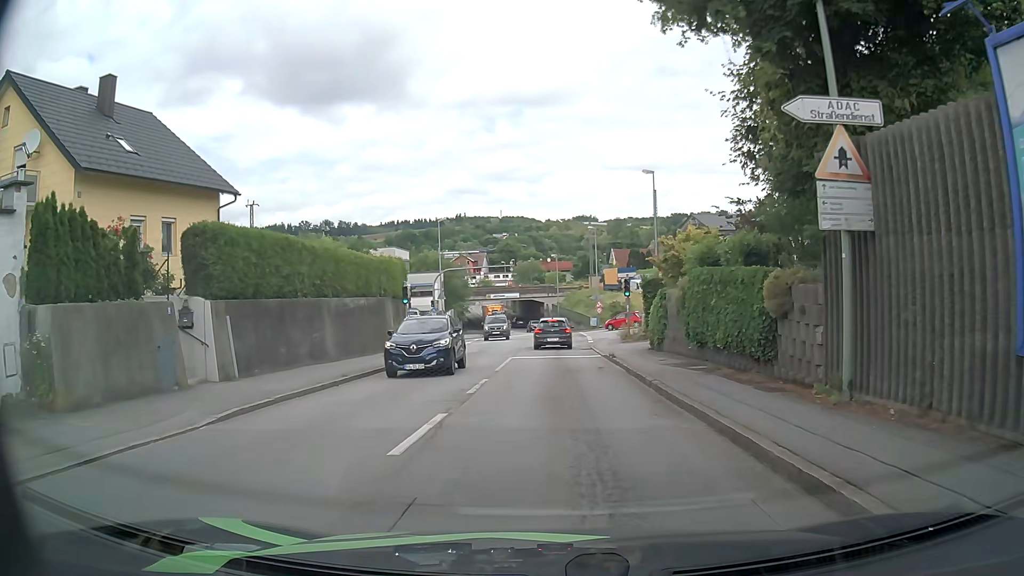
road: tertiary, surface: asphalt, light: Day
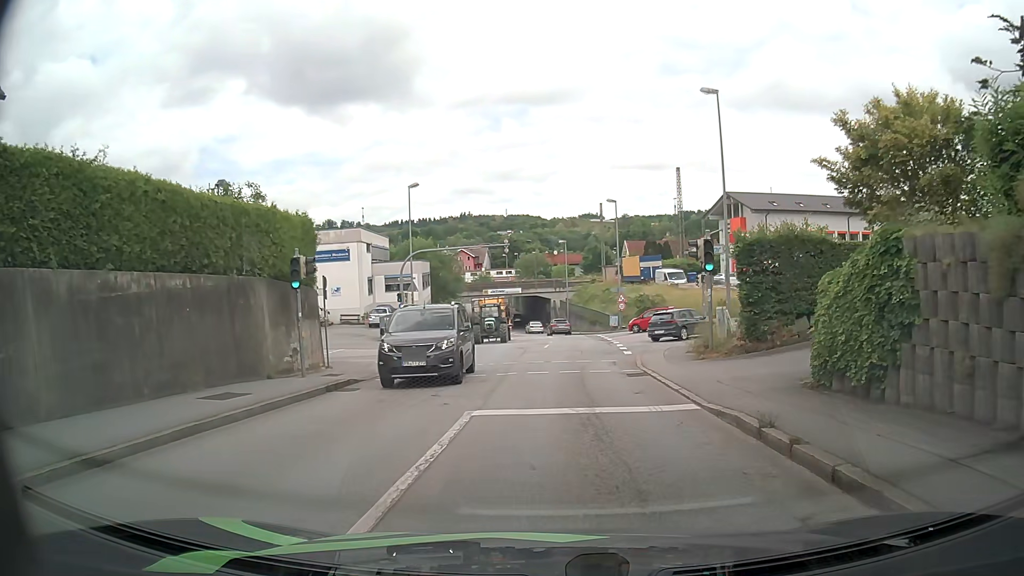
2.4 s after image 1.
(-0.1, +15.3) m; -1°
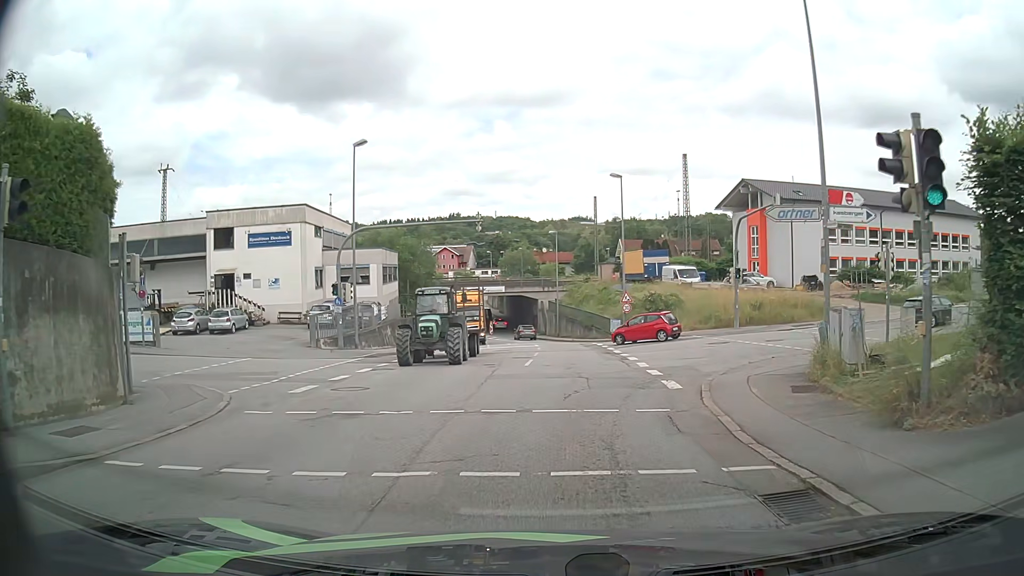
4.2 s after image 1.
(+0.1, +10.9) m; +1°
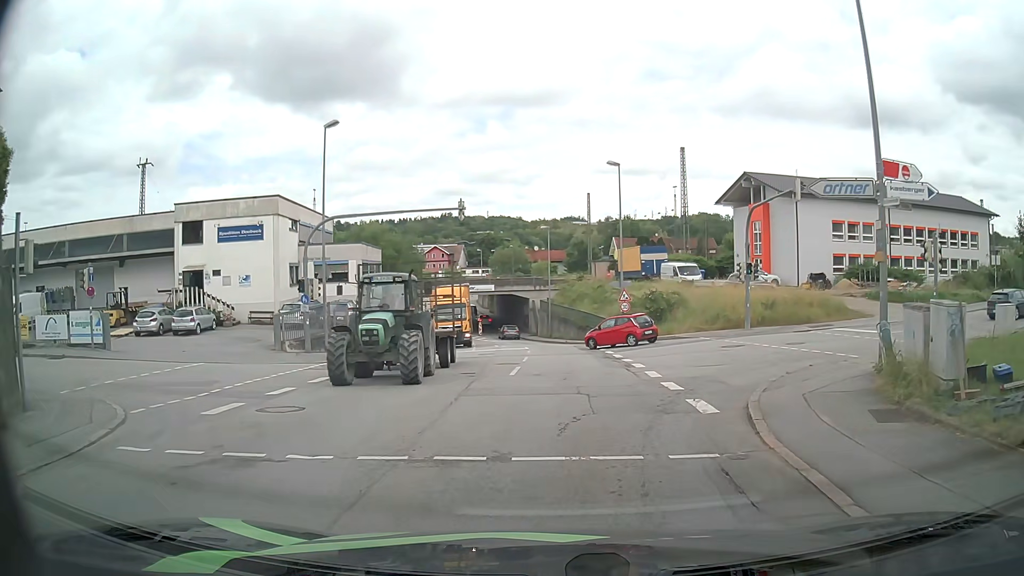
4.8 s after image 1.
(0.0, +3.5) m; +1°
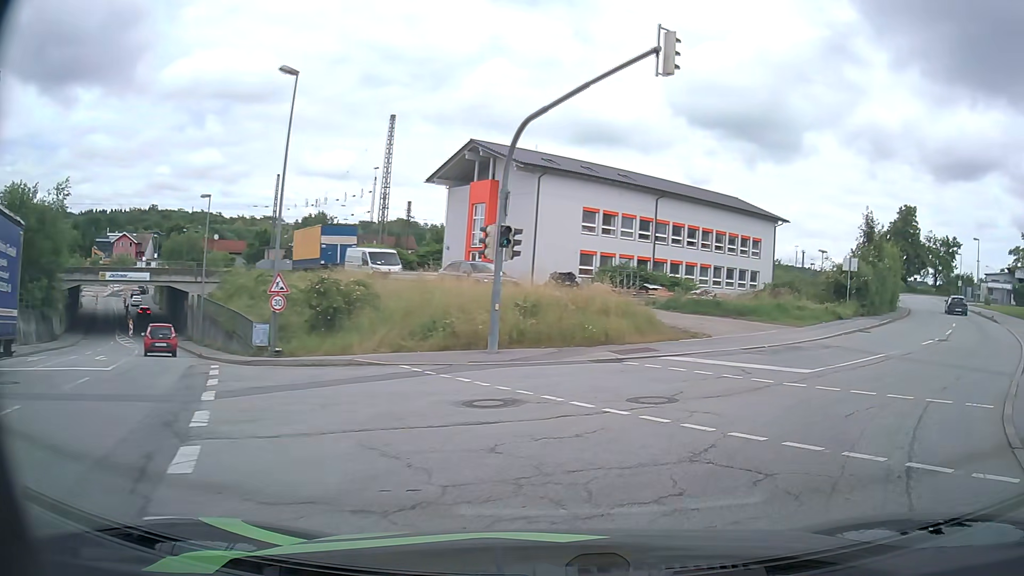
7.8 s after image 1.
(+2.3, +15.3) m; +26°
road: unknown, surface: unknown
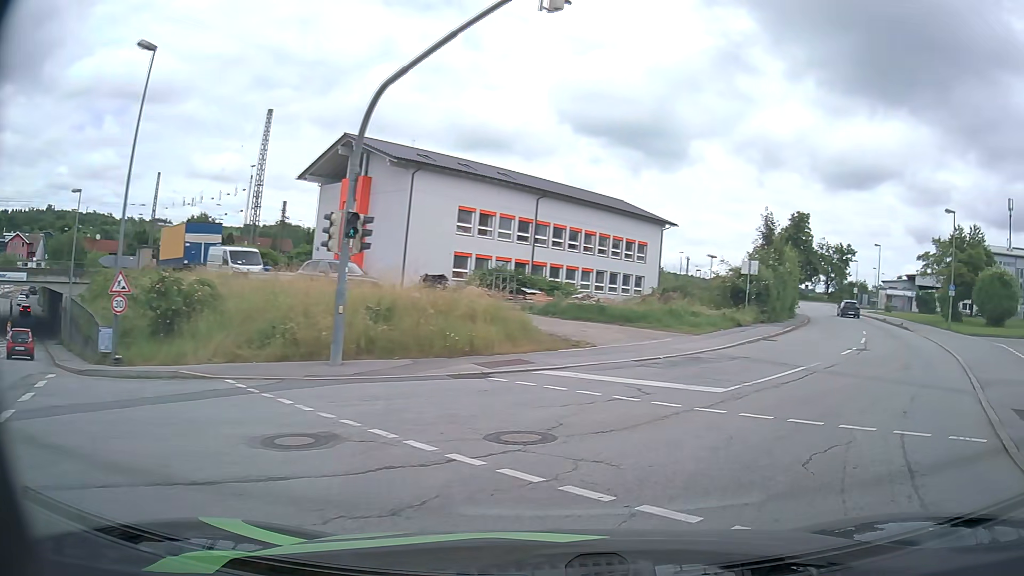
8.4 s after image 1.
(+0.2, +2.9) m; +9°
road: residential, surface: asphalt
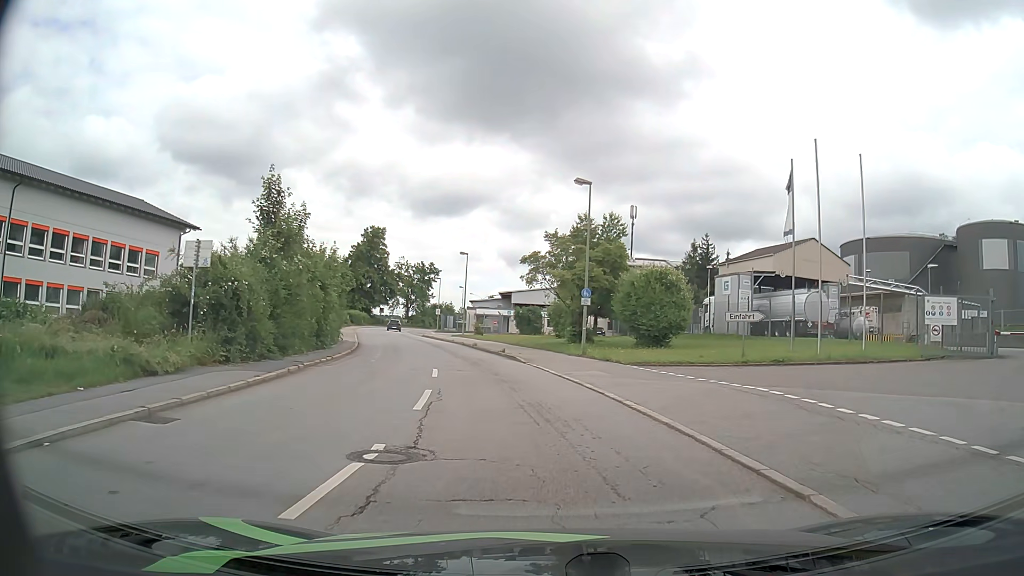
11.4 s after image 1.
(+7.2, +14.5) m; +36°
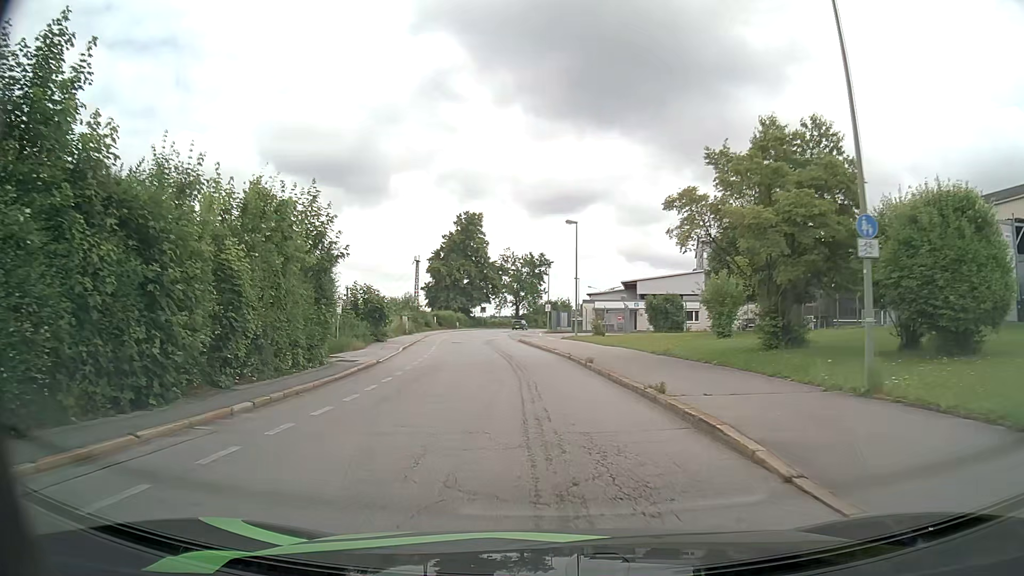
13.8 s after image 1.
(-1.4, +19.3) m; -10°
(0, +10) (-1, +20) (-2, +30) (-3, +40) (-4, +50) (-5, +60) (-6, +70) (-6, +80) (-5, +90) (-4, +100) m
